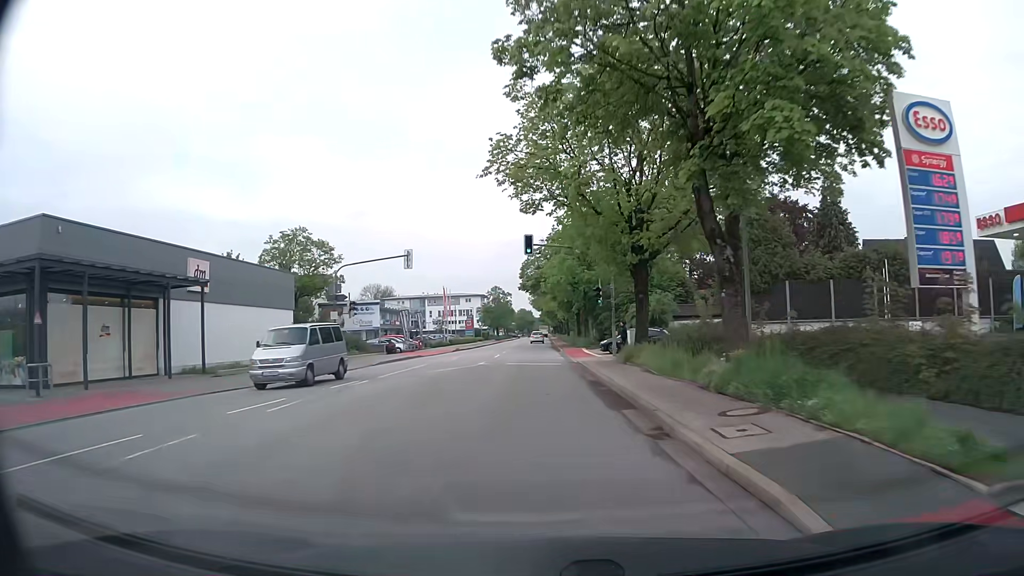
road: secondary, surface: asphalt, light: Day
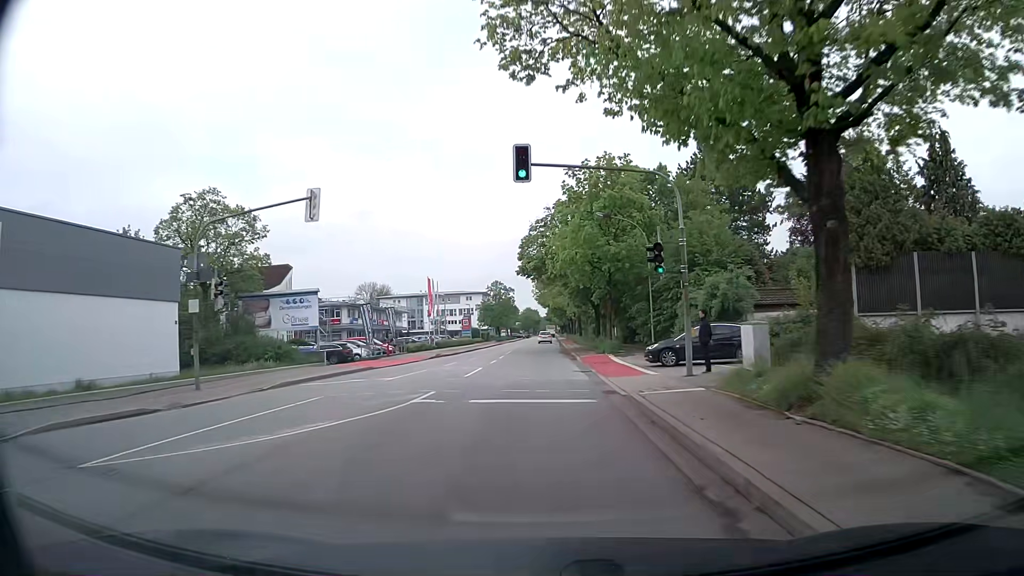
(-0.2, +15.9) m; 0°
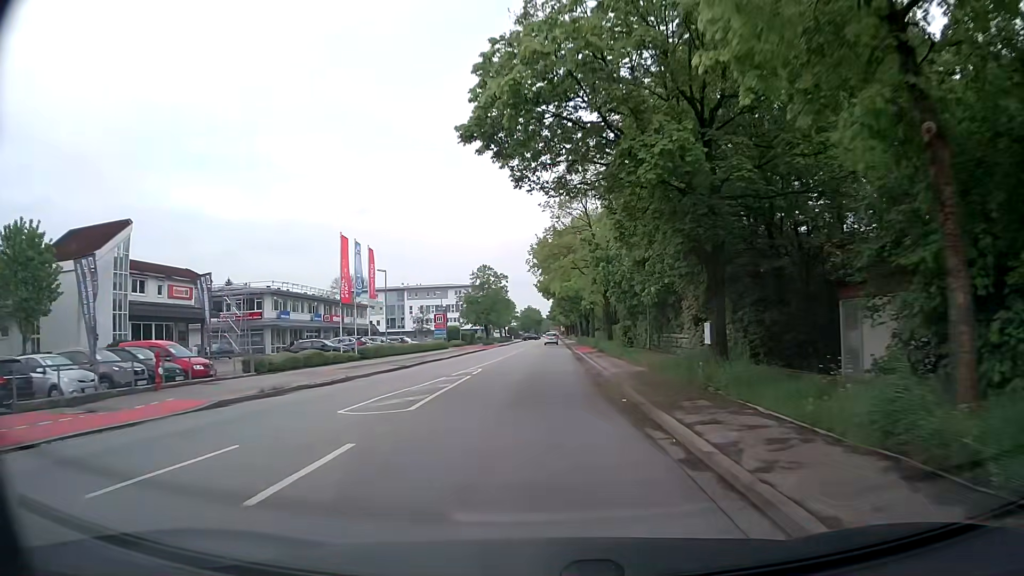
(-0.3, +31.9) m; -1°
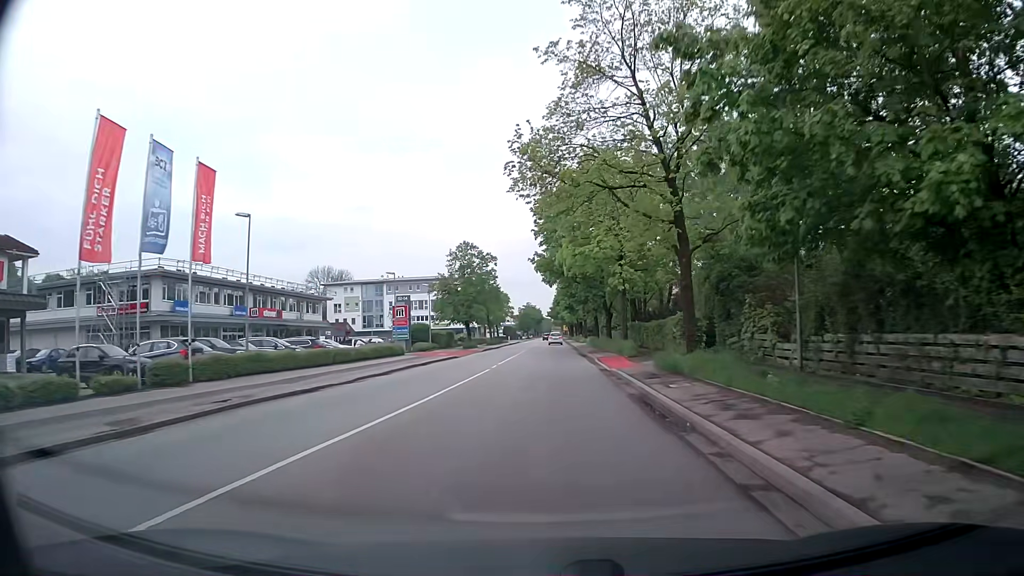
(+0.1, +24.5) m; 0°
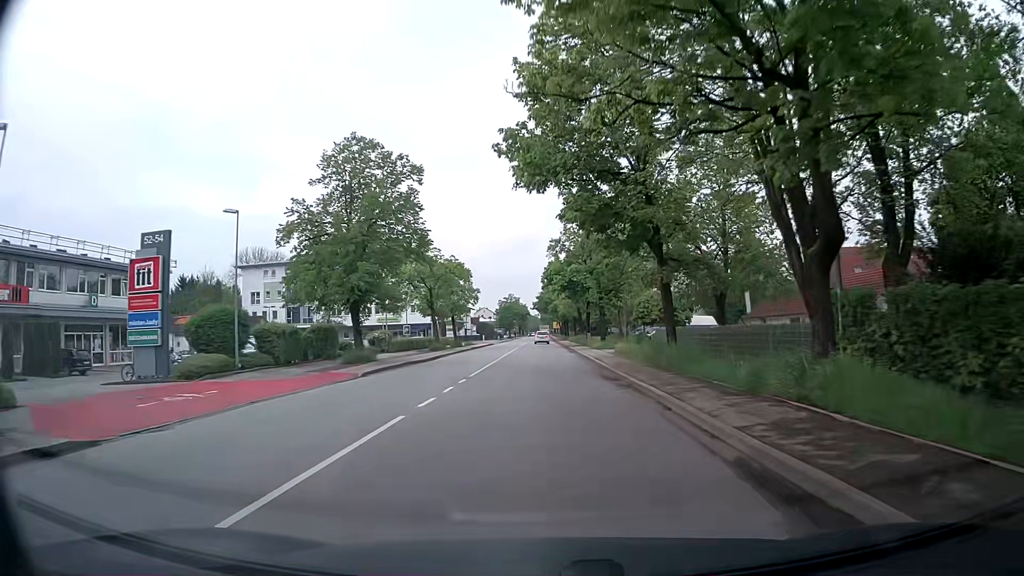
(+0.6, +40.7) m; +2°
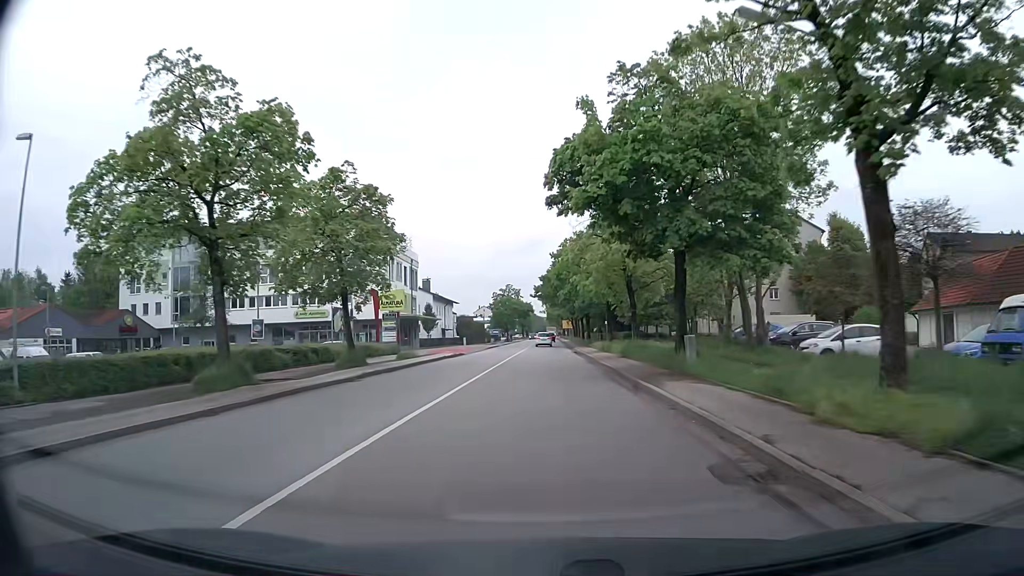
(-0.2, +40.4) m; -1°
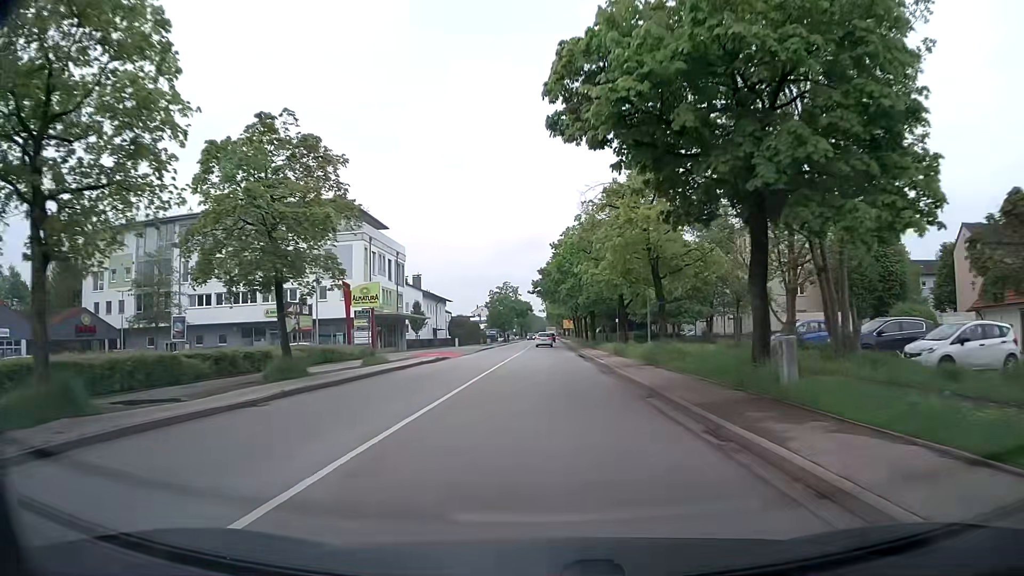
(0.0, +8.1) m; 0°
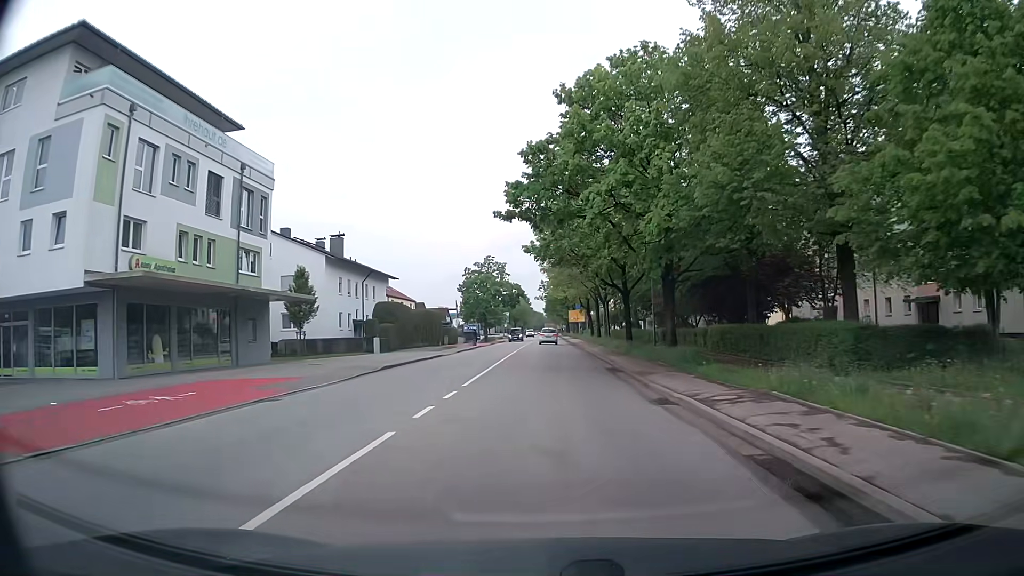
(+0.1, +40.6) m; 0°
(0, +10) (0, +20) (0, +30) (0, +40) (+1, +50) (+1, +60) (+1, +70) (+1, +80) (+1, +90) (+1, +100) m
